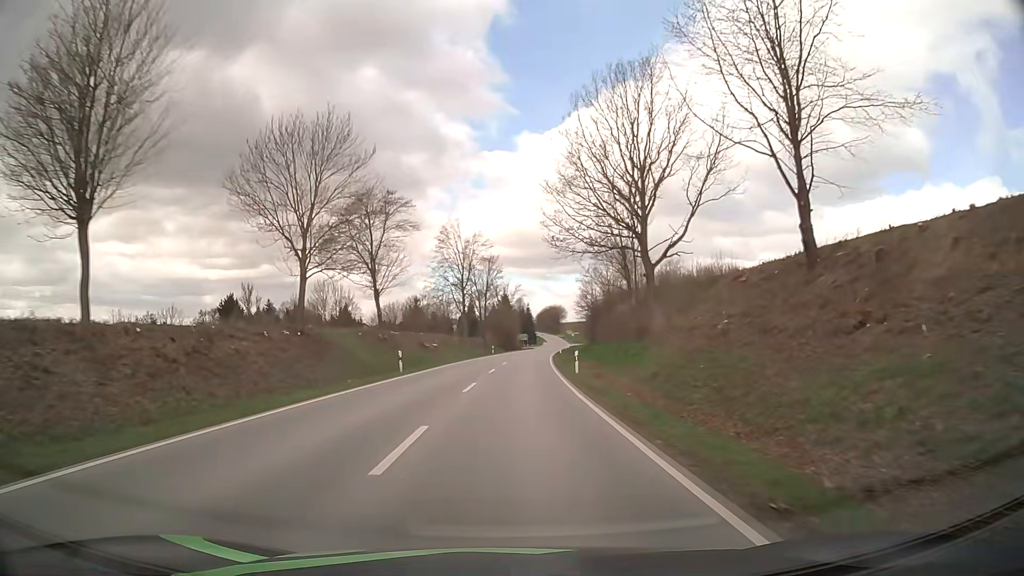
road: secondary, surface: asphalt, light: Day
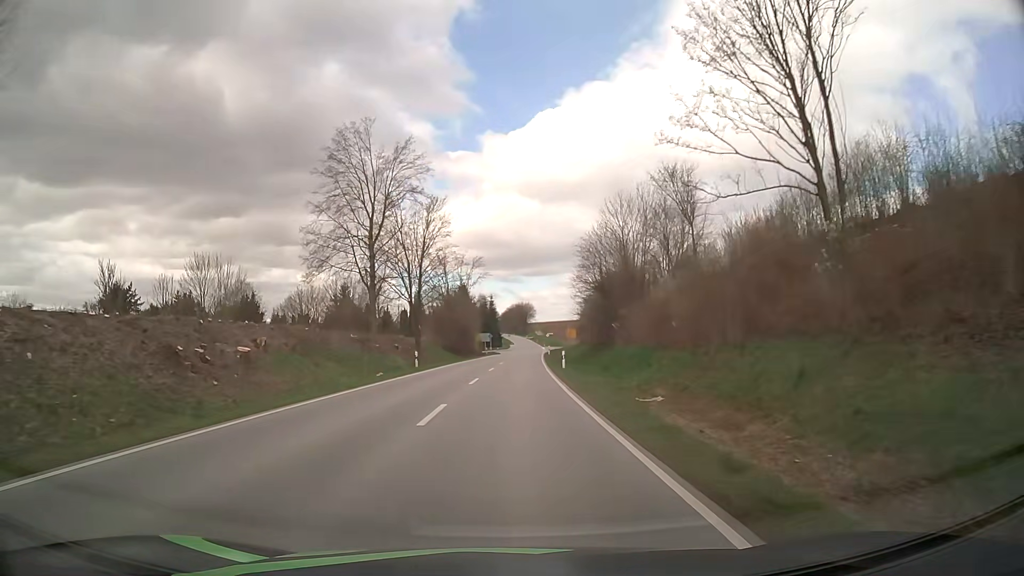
(+1.4, +43.7) m; +3°
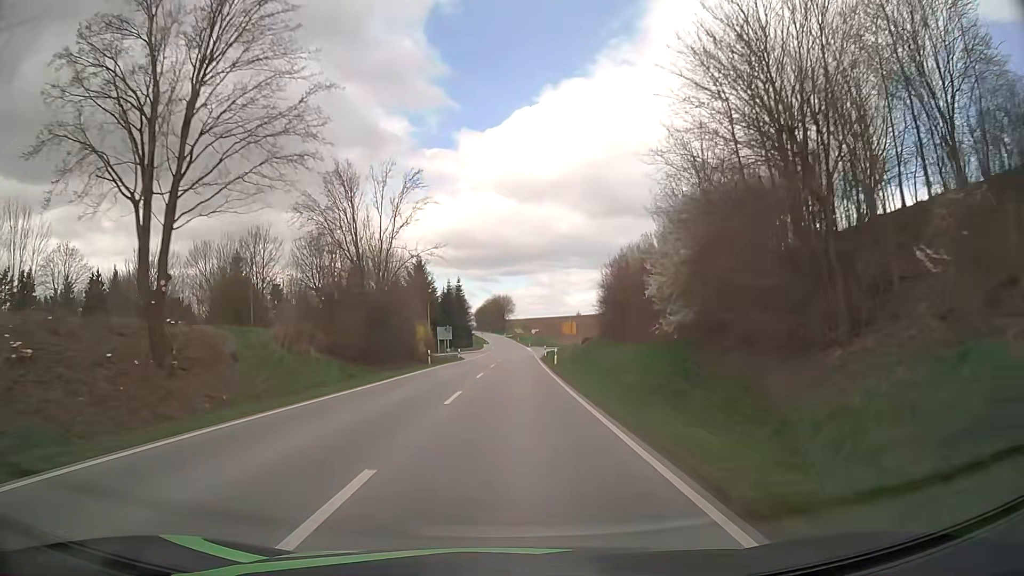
(+0.9, +44.2) m; +2°
